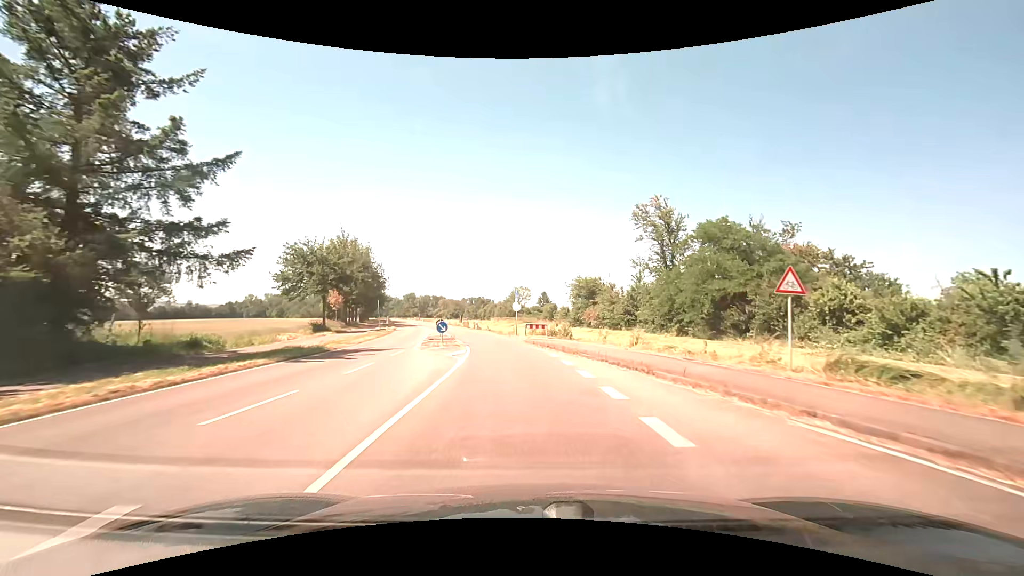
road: secondary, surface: asphalt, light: Day
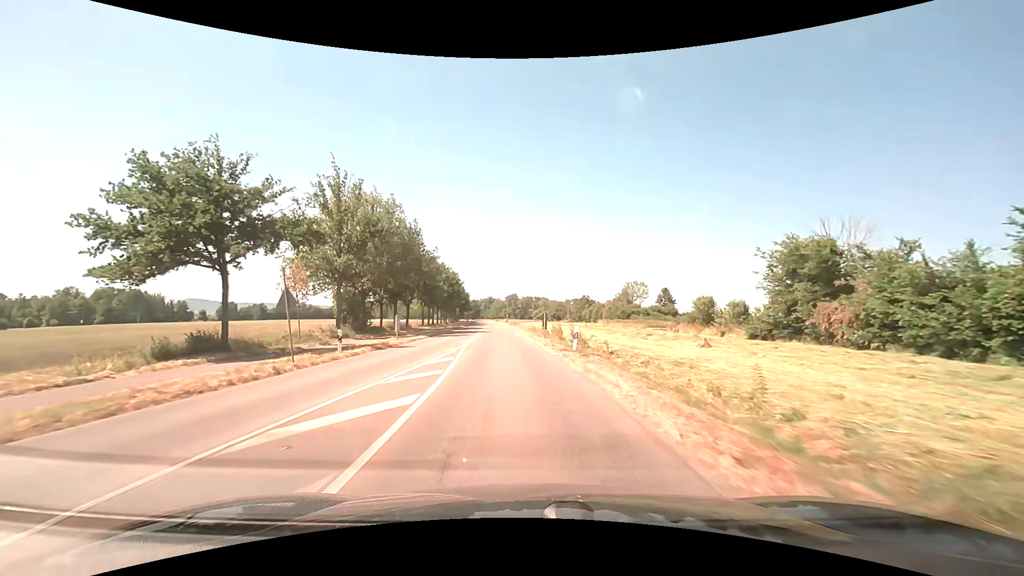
(-2.8, +32.8) m; -11°
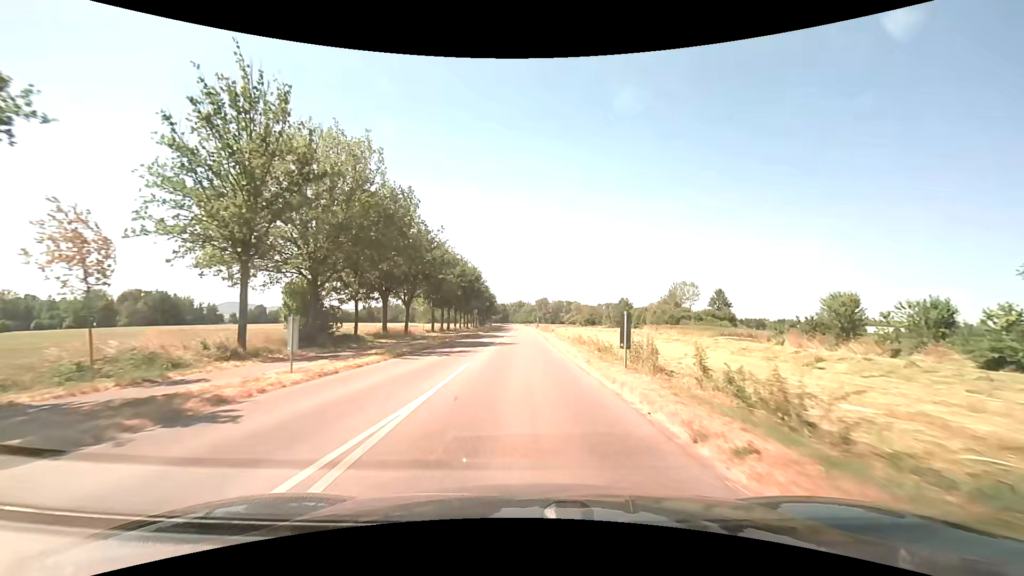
(-0.8, +17.2) m; -4°
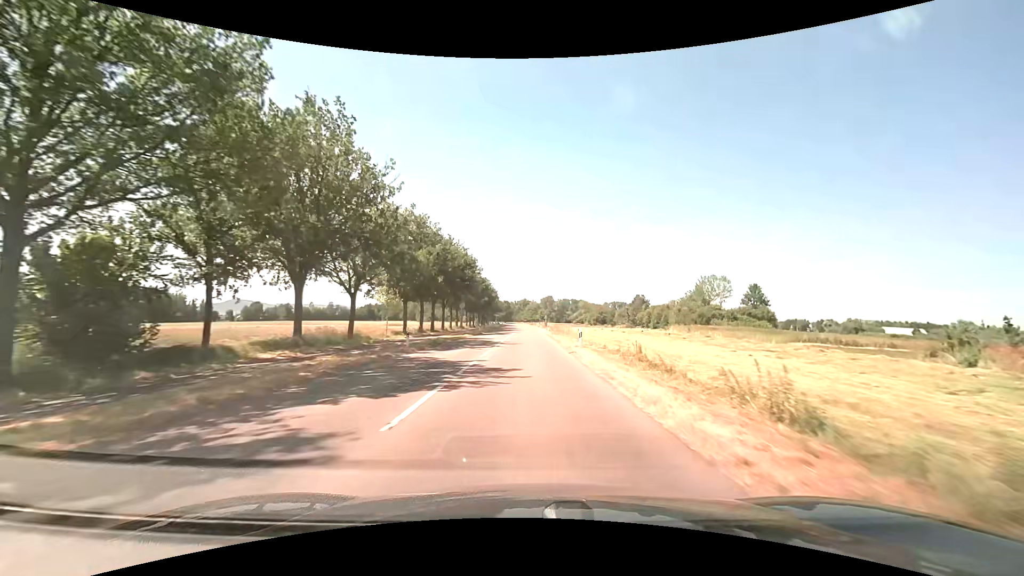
(-0.2, +17.9) m; -1°
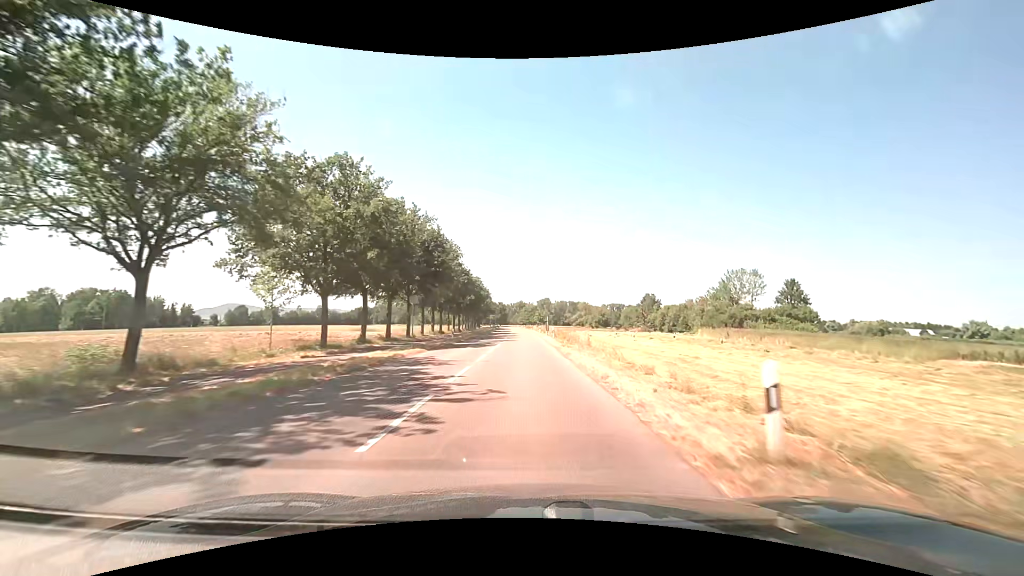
(+0.2, +18.8) m; 0°
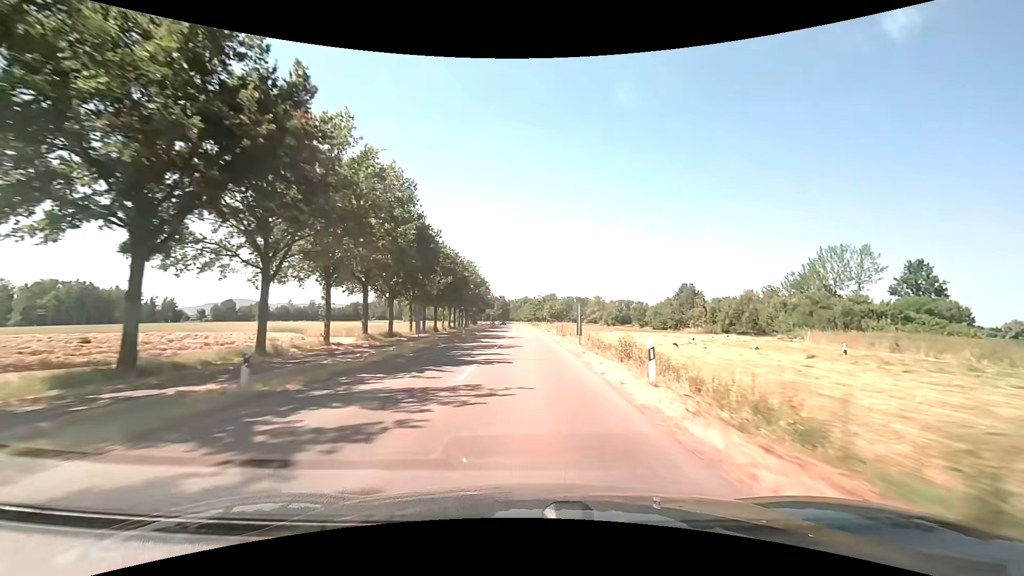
(-0.1, +30.6) m; 0°
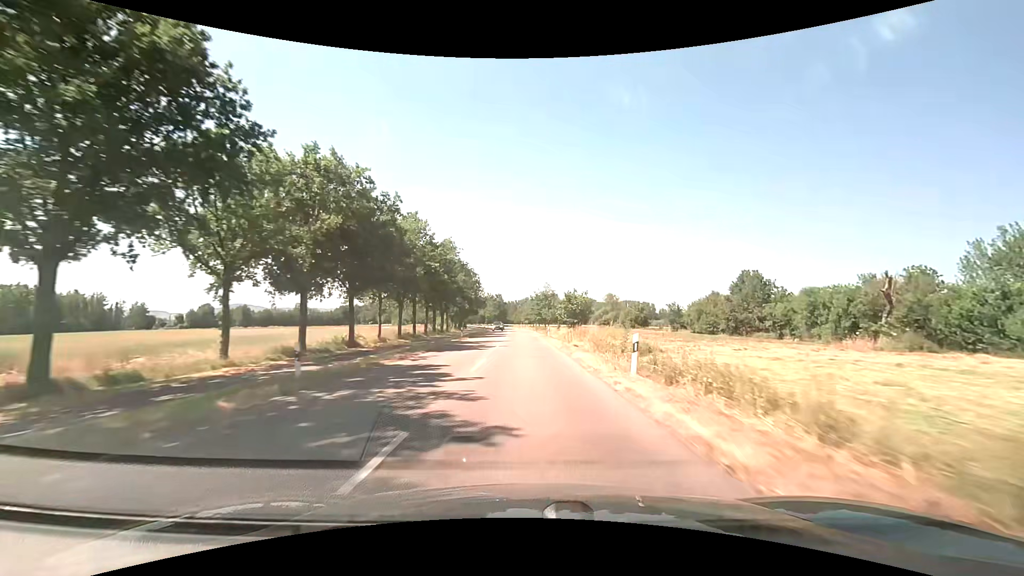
(0.0, +33.0) m; 0°
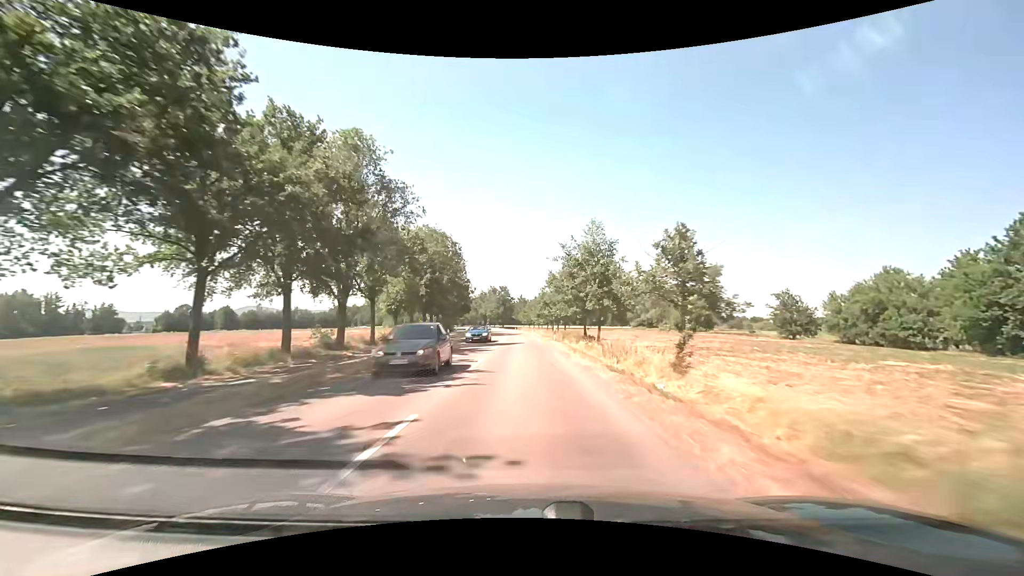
(-0.2, +46.9) m; -1°
(0, +10) (0, +20) (-1, +30) (-1, +40) (-1, +50) (-2, +60) (-2, +70) (-3, +80) (-4, +90) (-5, +100) m
